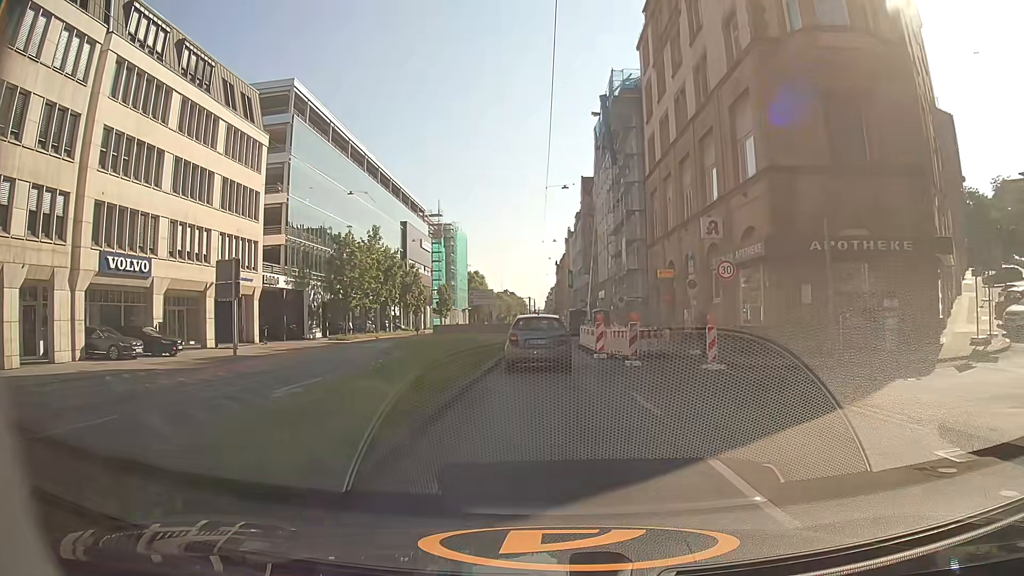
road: secondary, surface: asphalt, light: Day
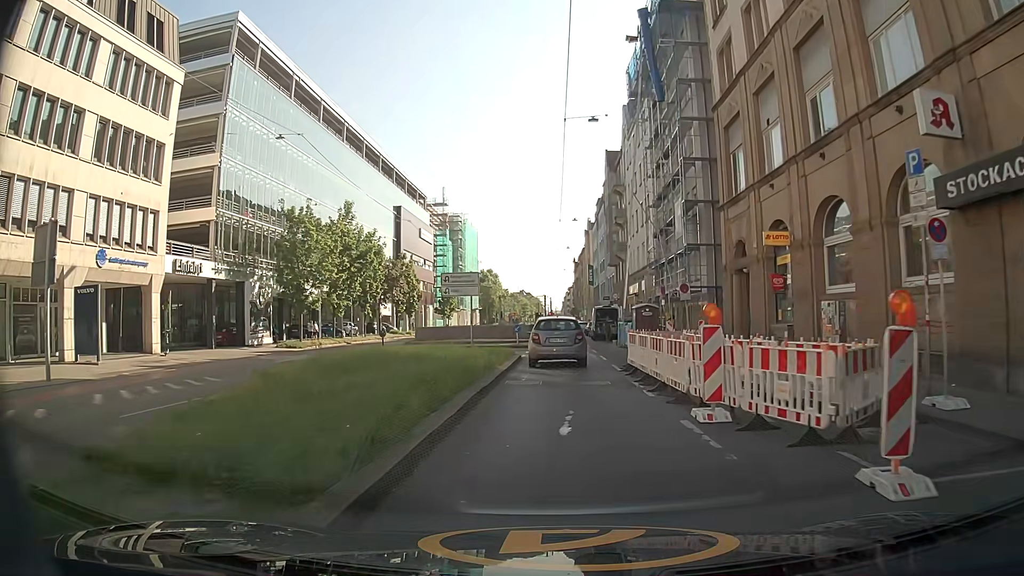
(-0.1, +15.4) m; -1°
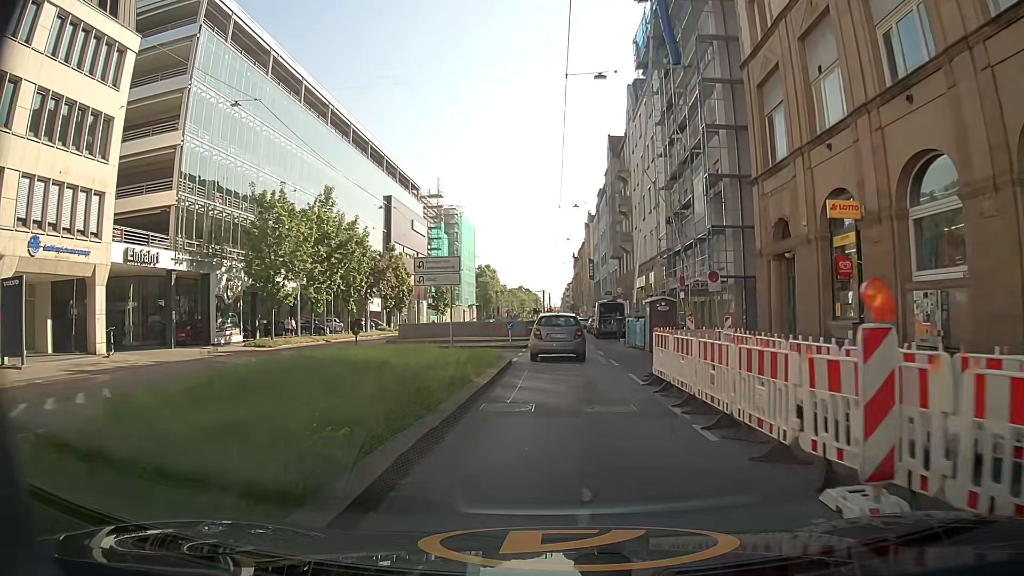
(0.0, +4.8) m; 0°
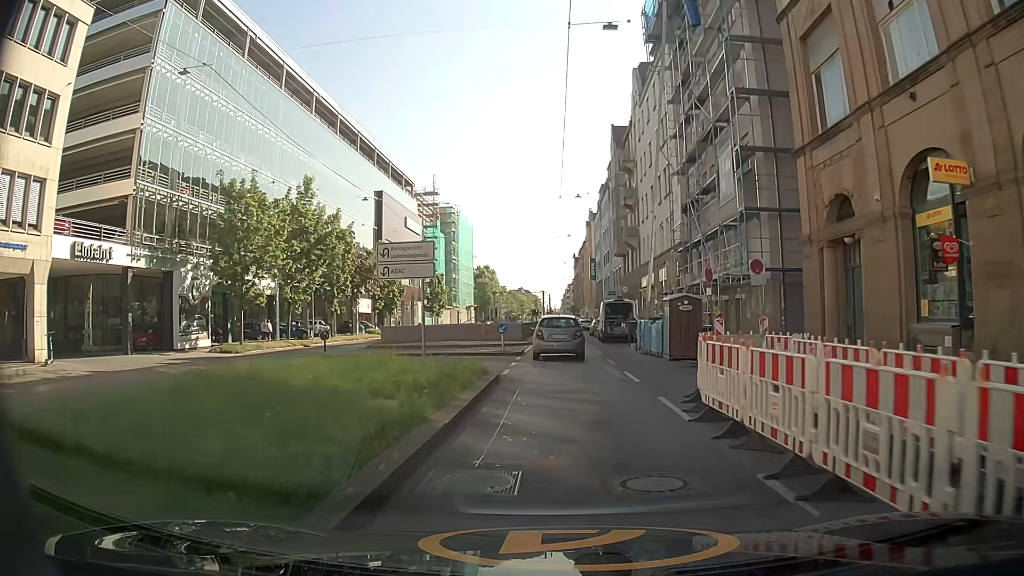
(0.0, +4.5) m; 0°
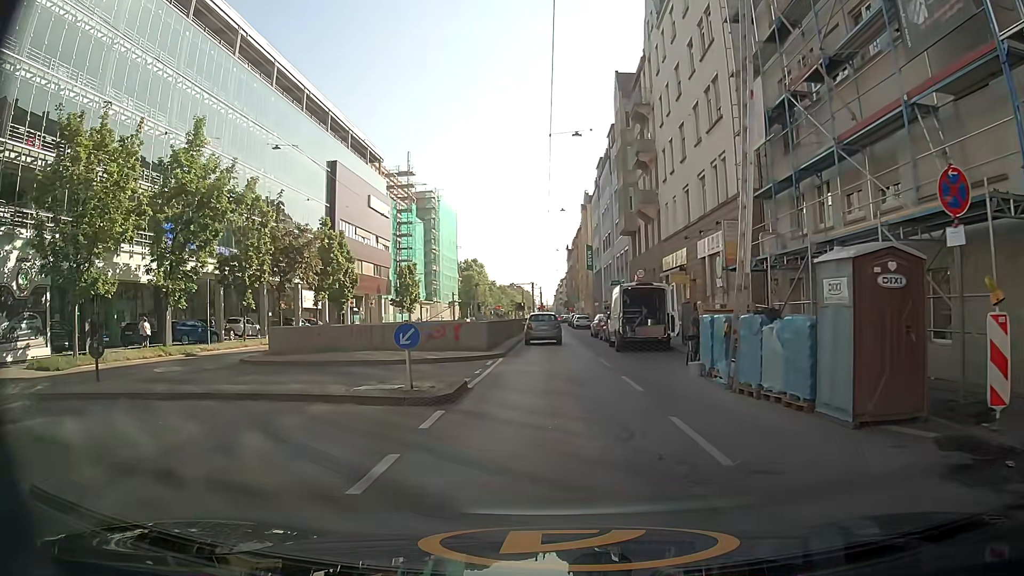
(0.0, +14.4) m; 0°
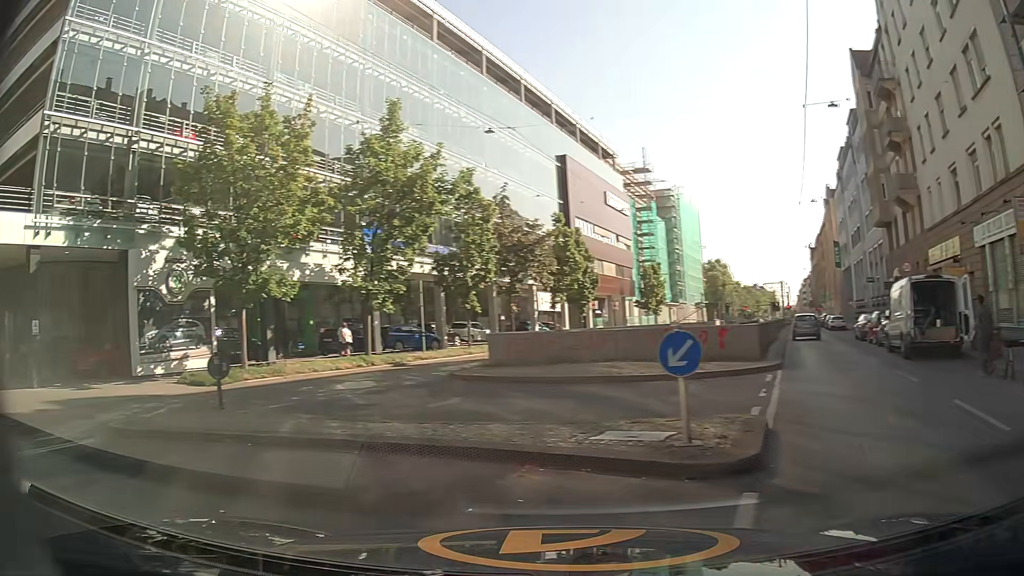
(-0.4, +4.2) m; -19°
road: secondary_link
